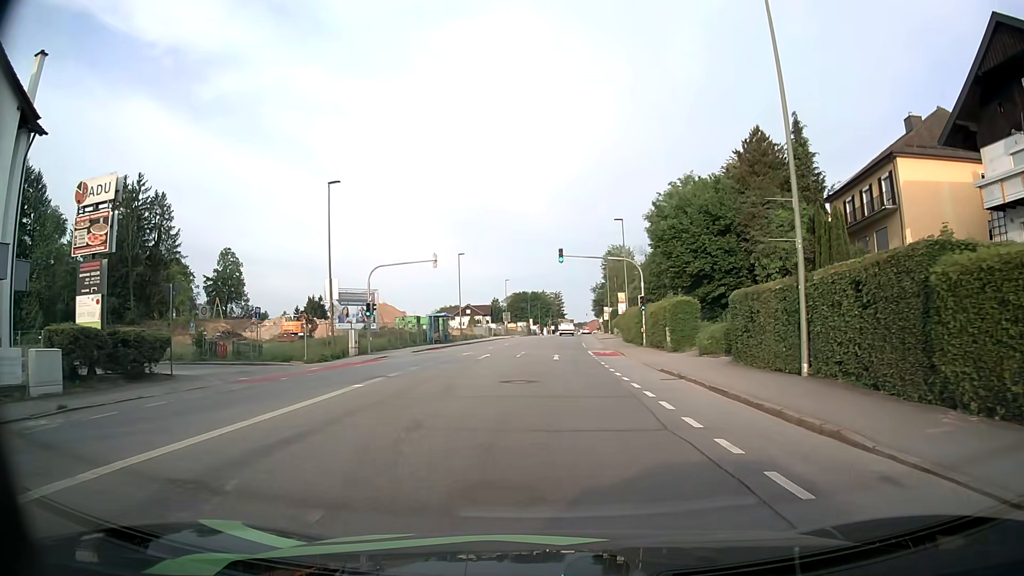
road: tertiary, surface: asphalt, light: Day
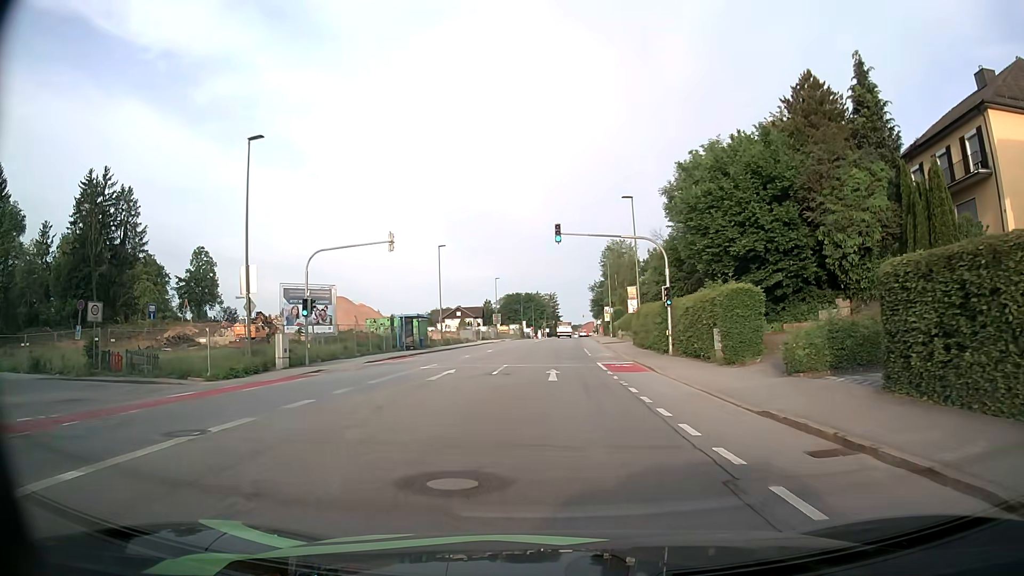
(0.0, +10.7) m; 0°
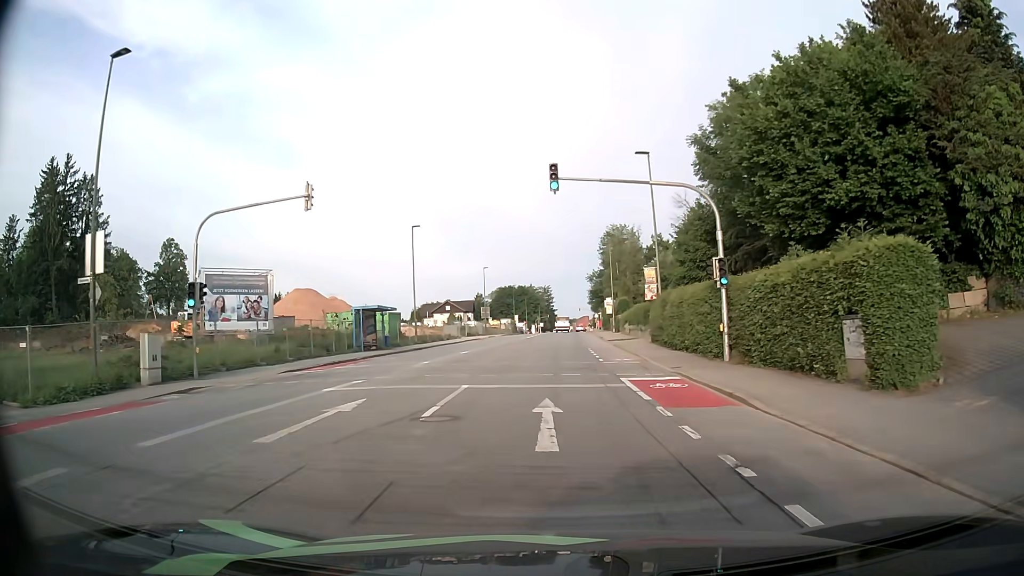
(0.0, +10.8) m; 0°
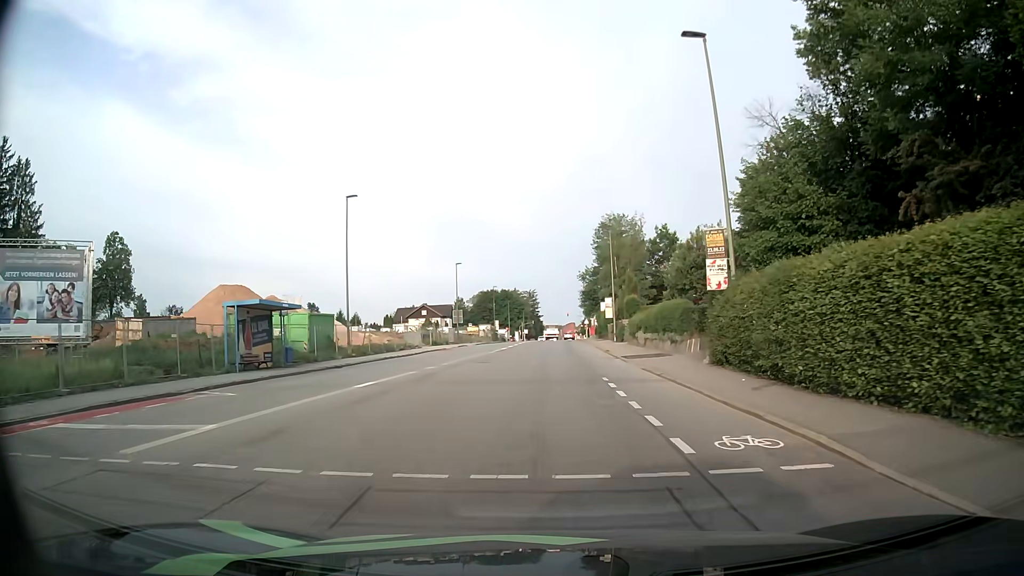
(+0.2, +16.4) m; +1°
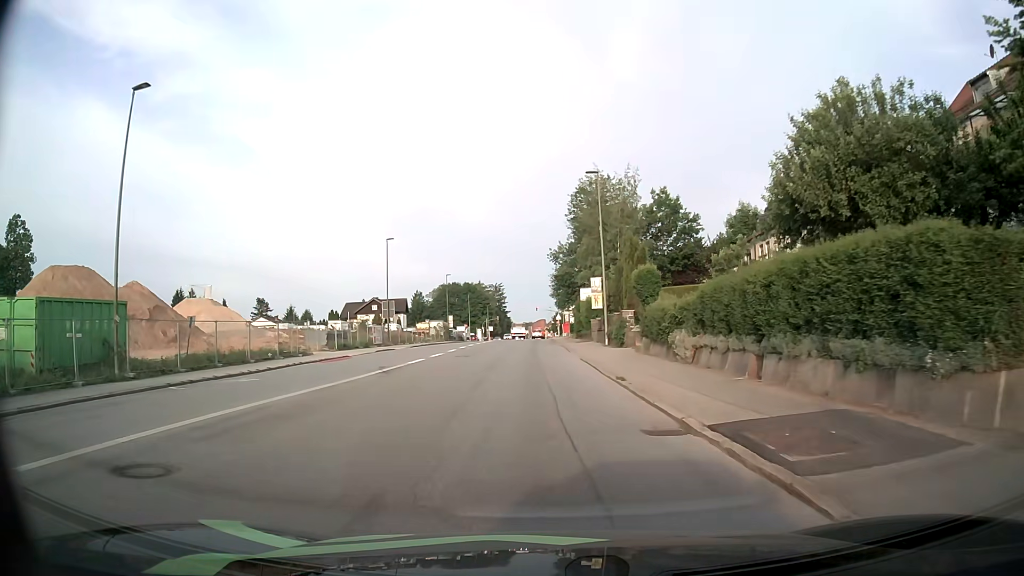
(+0.9, +22.0) m; +3°
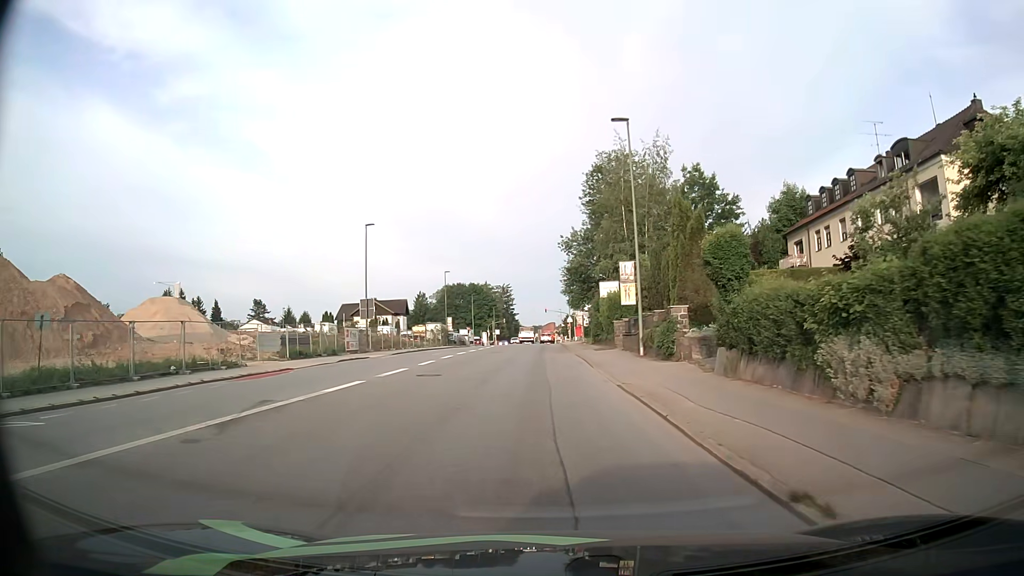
(-0.1, +11.1) m; -1°
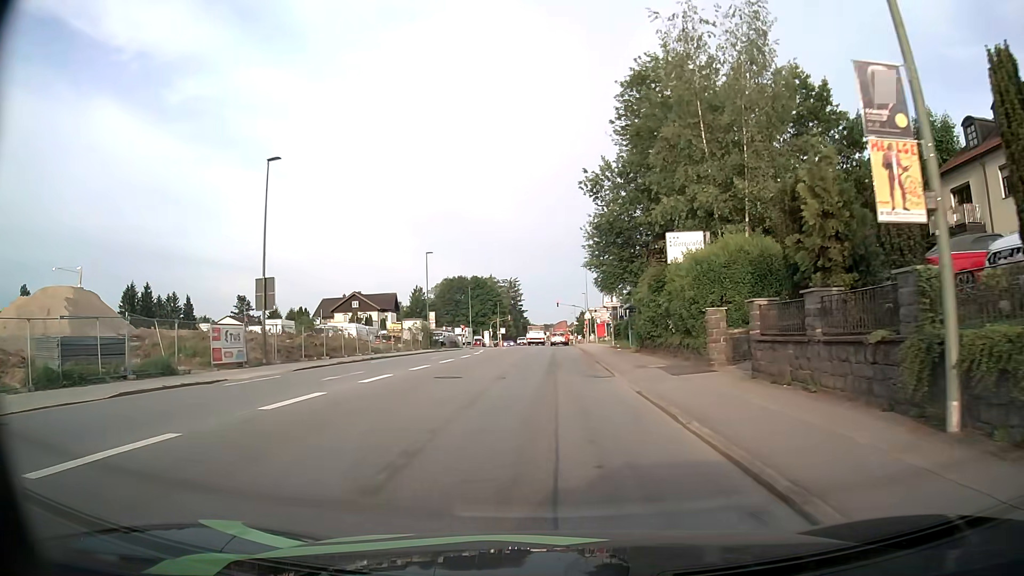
(-0.1, +22.0) m; -1°
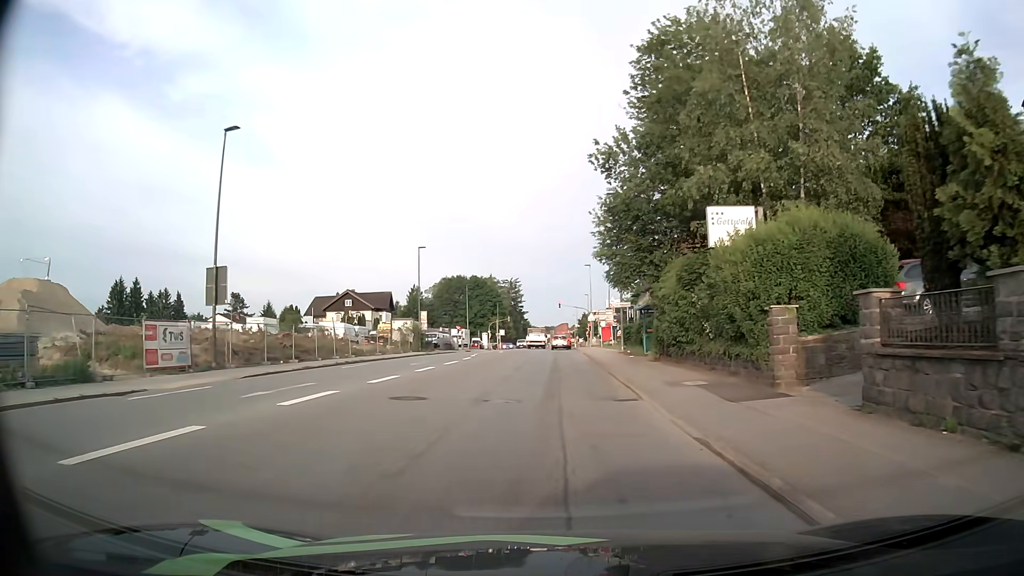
(0.0, +5.5) m; 0°
(0, +10) (0, +20) (0, +30) (+1, +40) (+1, +50) (+1, +60) (+1, +70) (+2, +80) (+2, +90) (+3, +100) m
